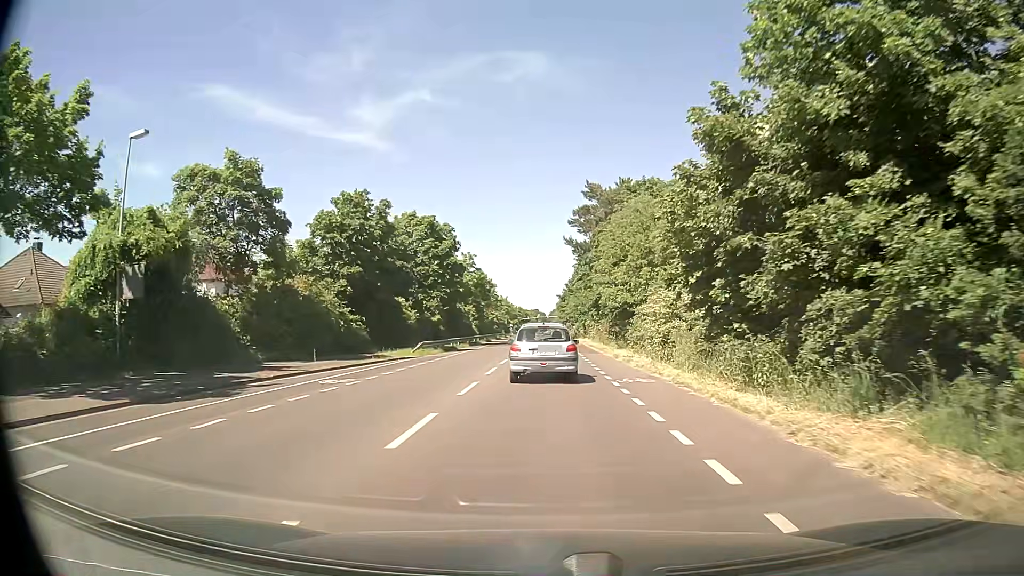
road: secondary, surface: asphalt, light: Day
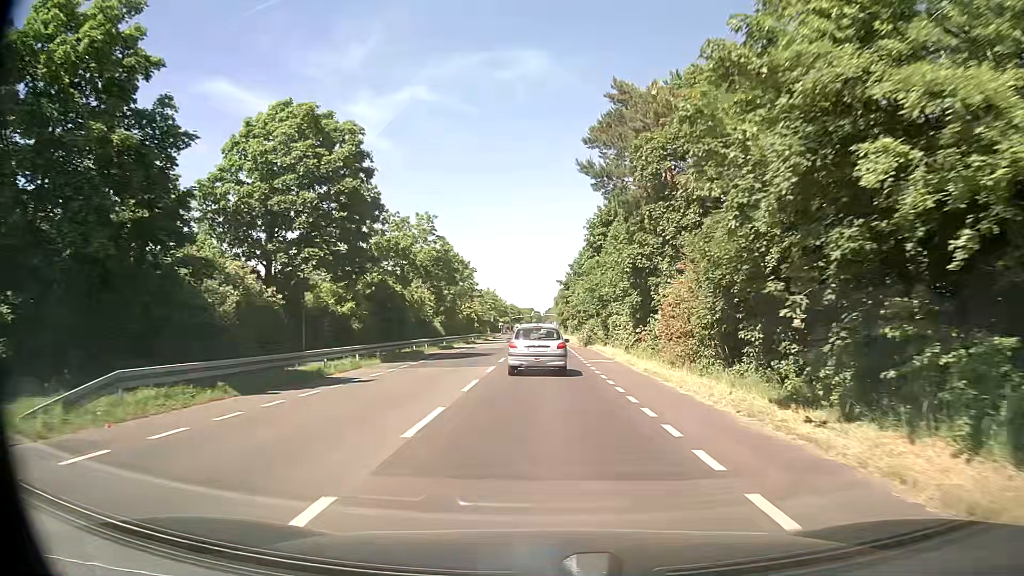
(+0.2, +29.5) m; +1°
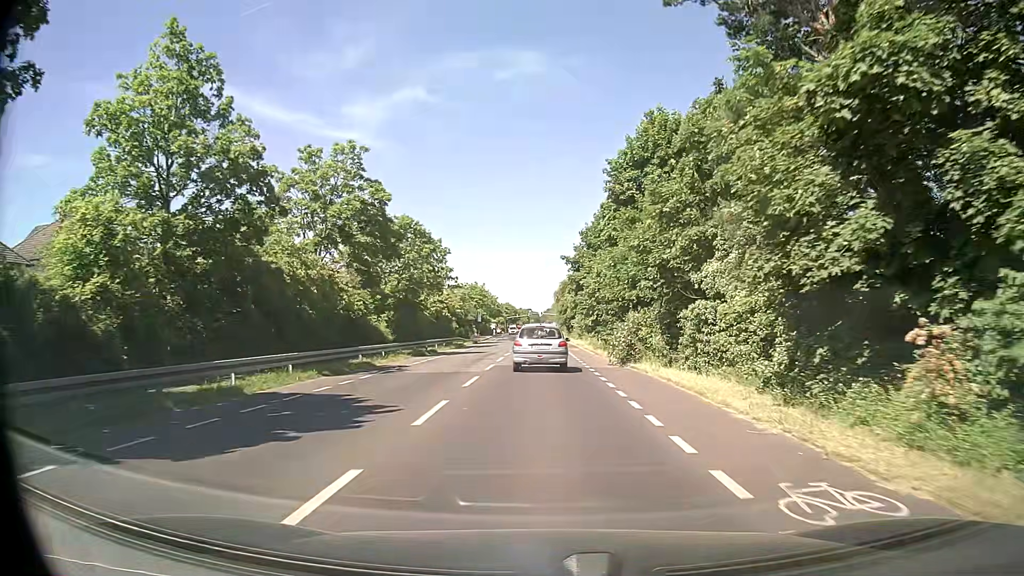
(+0.1, +23.2) m; 0°
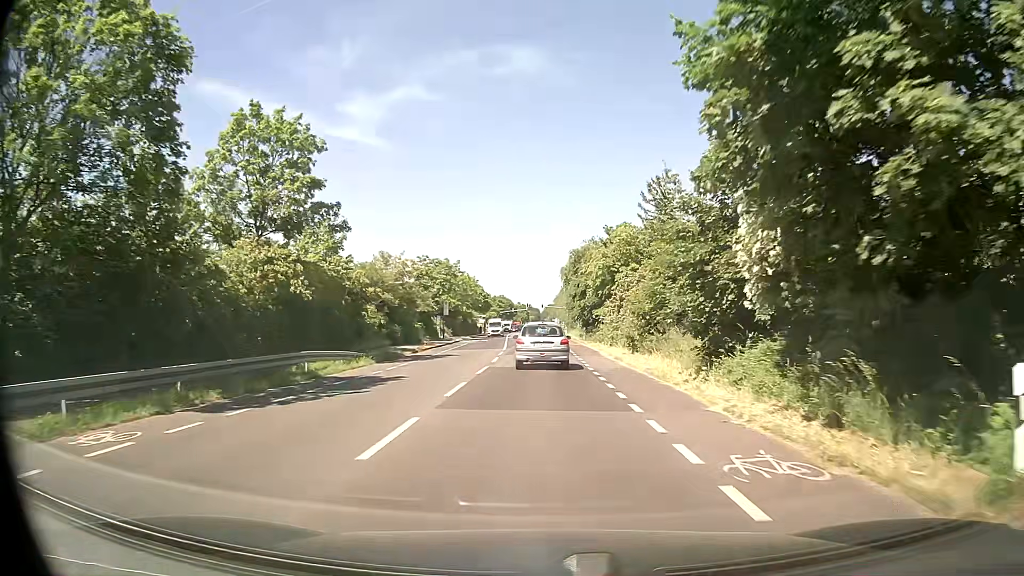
(0.0, +38.7) m; 0°
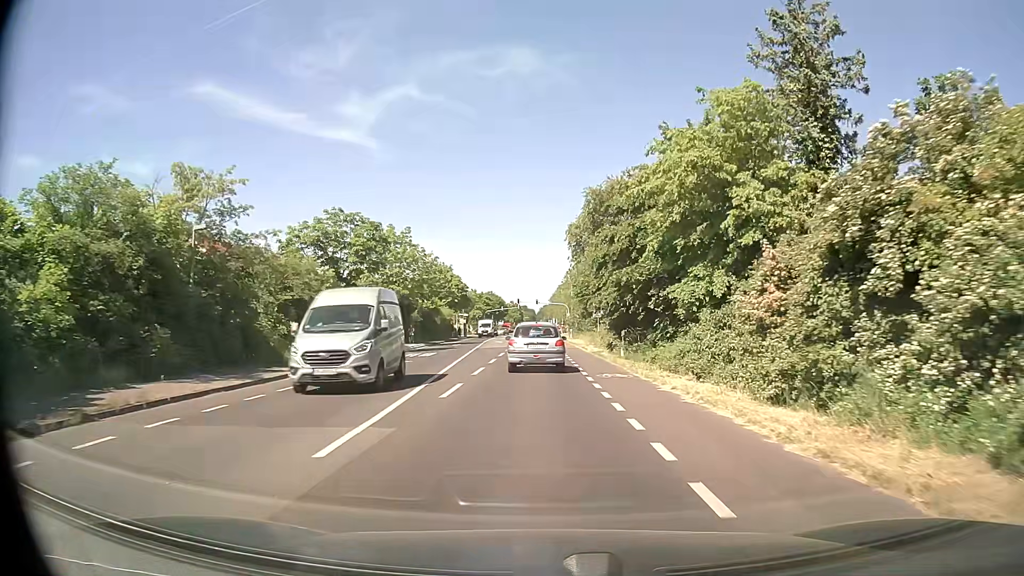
(+0.1, +30.0) m; 0°
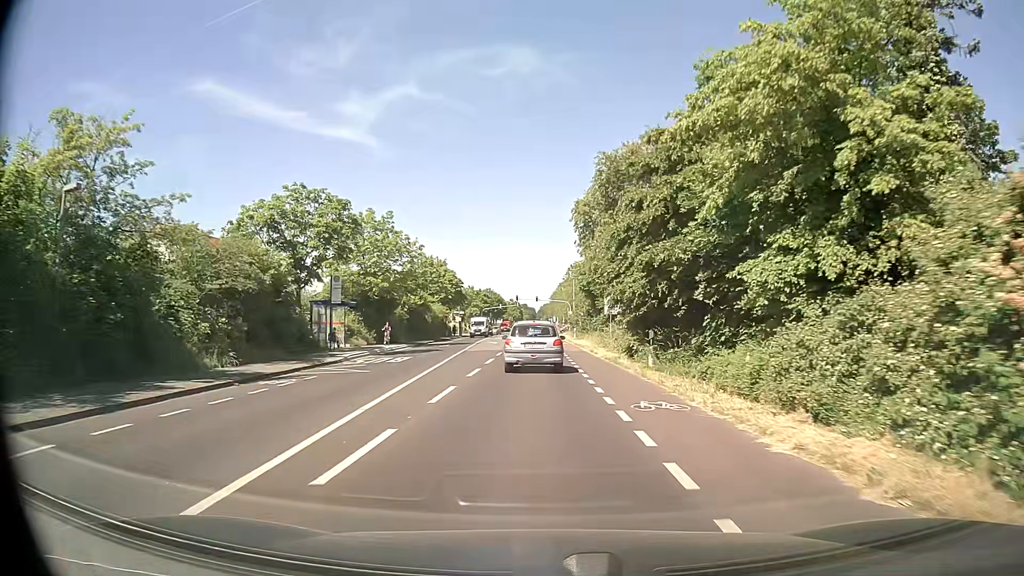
(0.0, +7.1) m; 0°
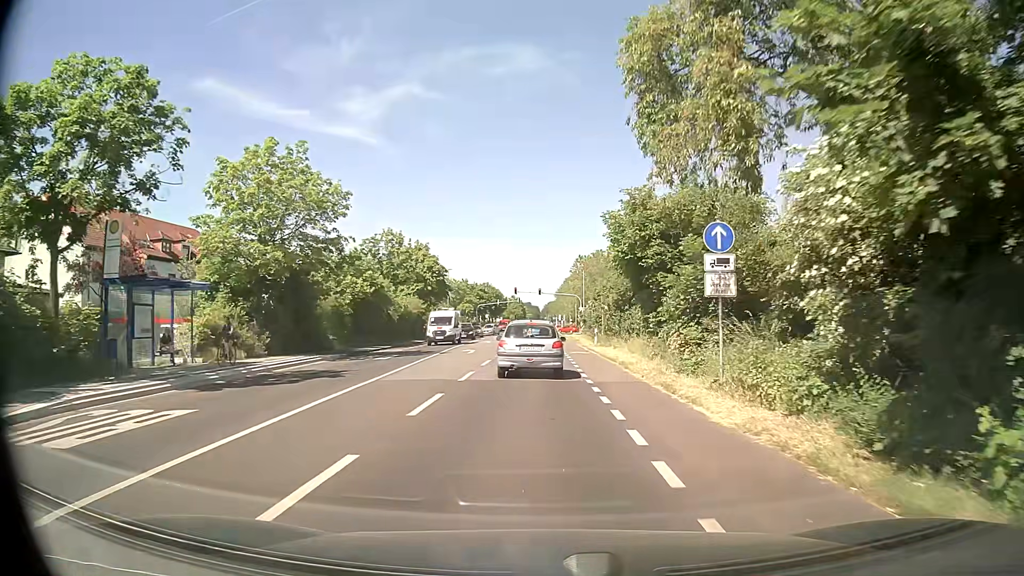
(0.0, +19.7) m; 0°
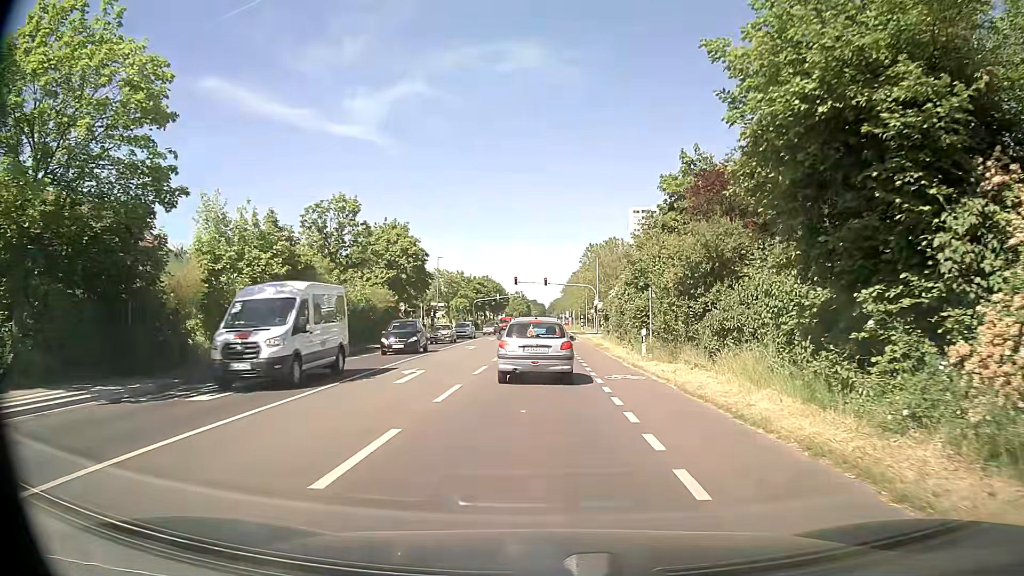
(-0.1, +16.2) m; -1°
(0, +10) (0, +20) (0, +30) (0, +40) (0, +50) (0, +60) (+1, +70) (+4, +79) (+12, +85) (+22, +88) m
